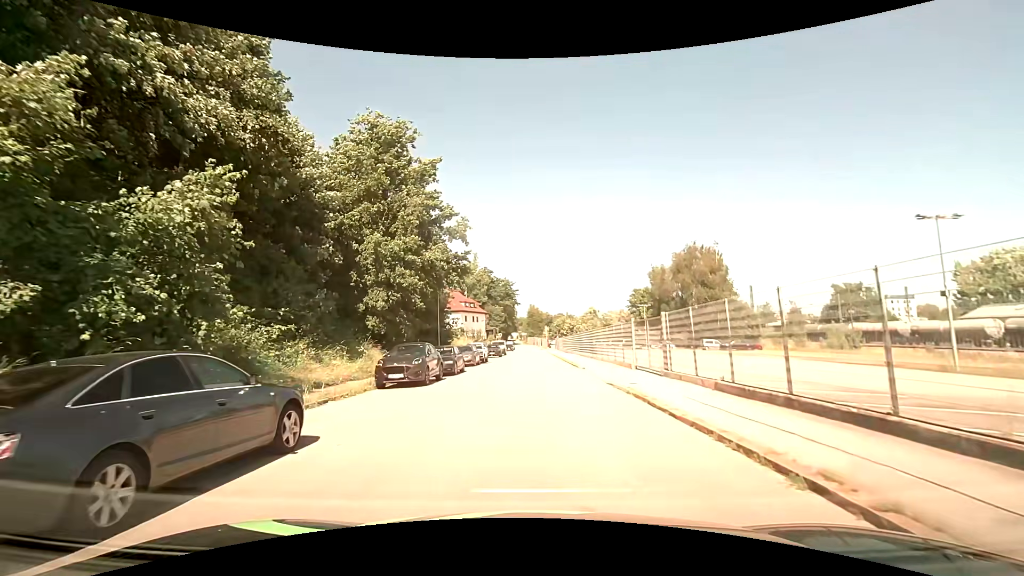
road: residential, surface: asphalt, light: Day
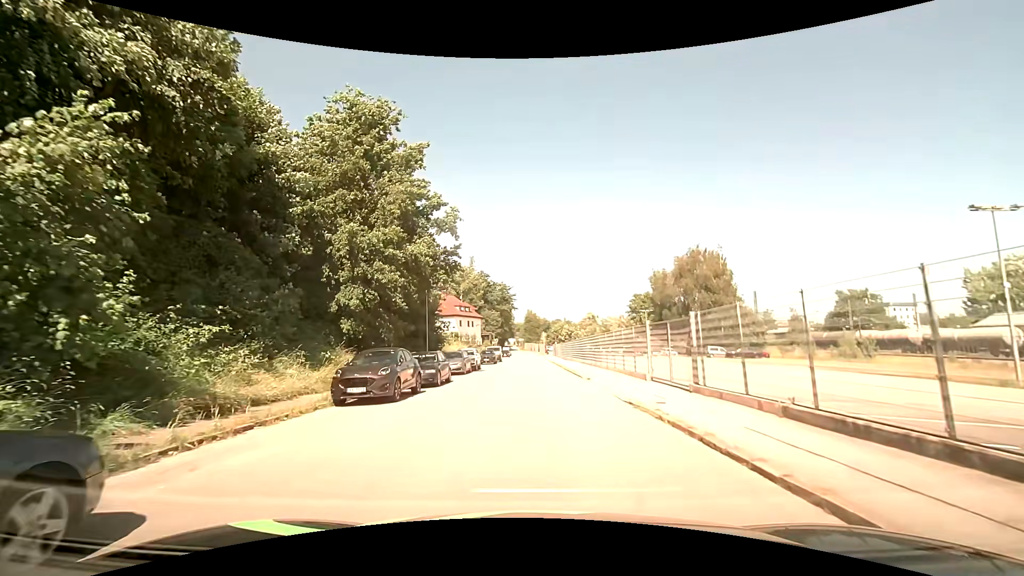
(0.0, +3.5) m; -1°
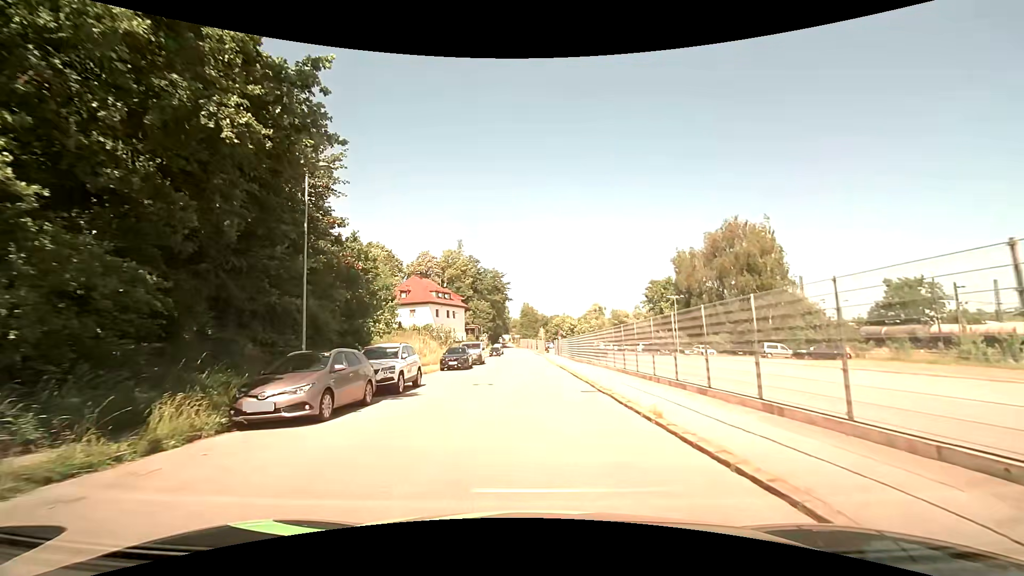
(+0.5, +20.0) m; +1°
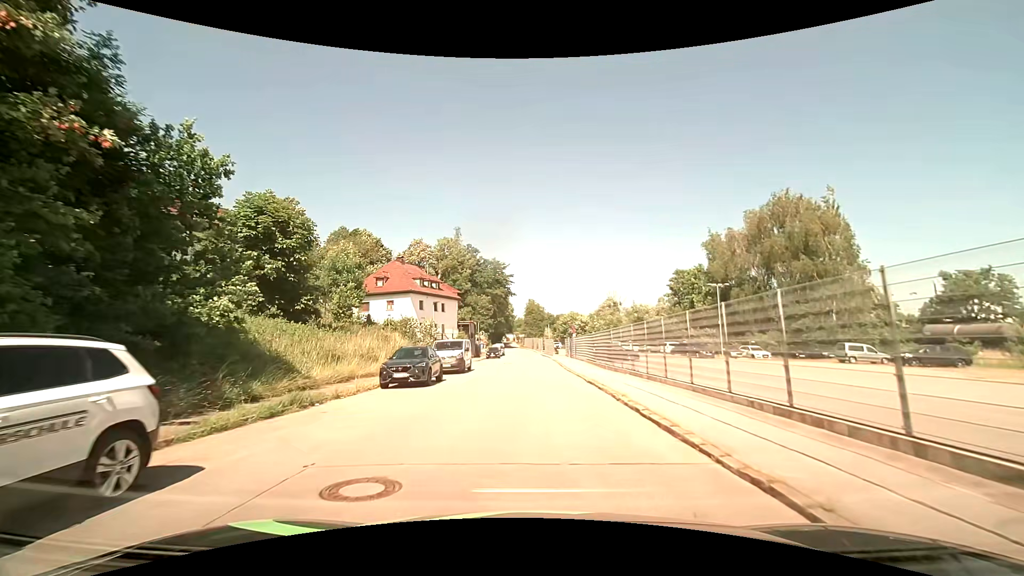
(0.0, +13.7) m; -1°
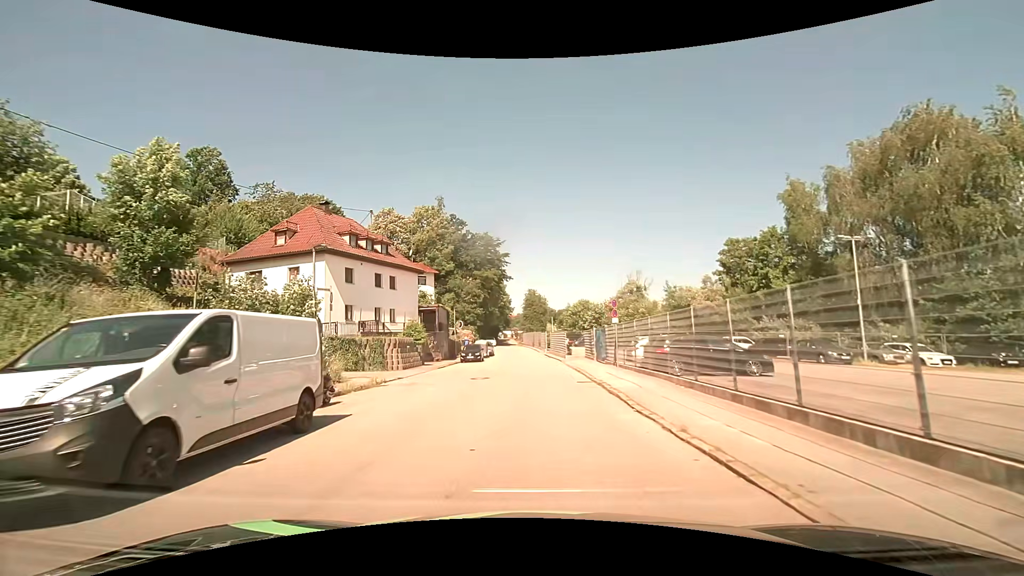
(+0.1, +23.0) m; 0°
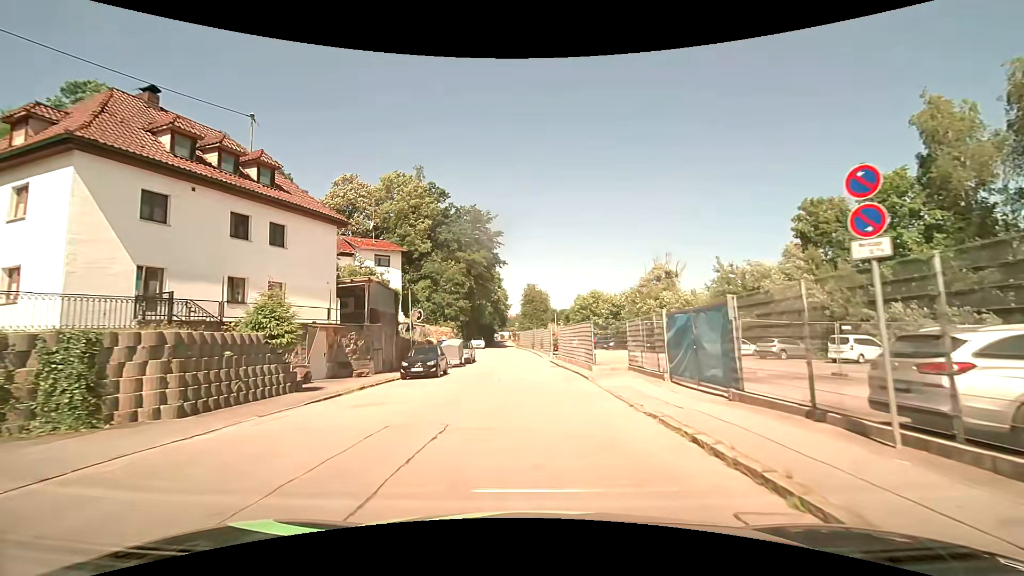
(0.0, +18.2) m; 0°
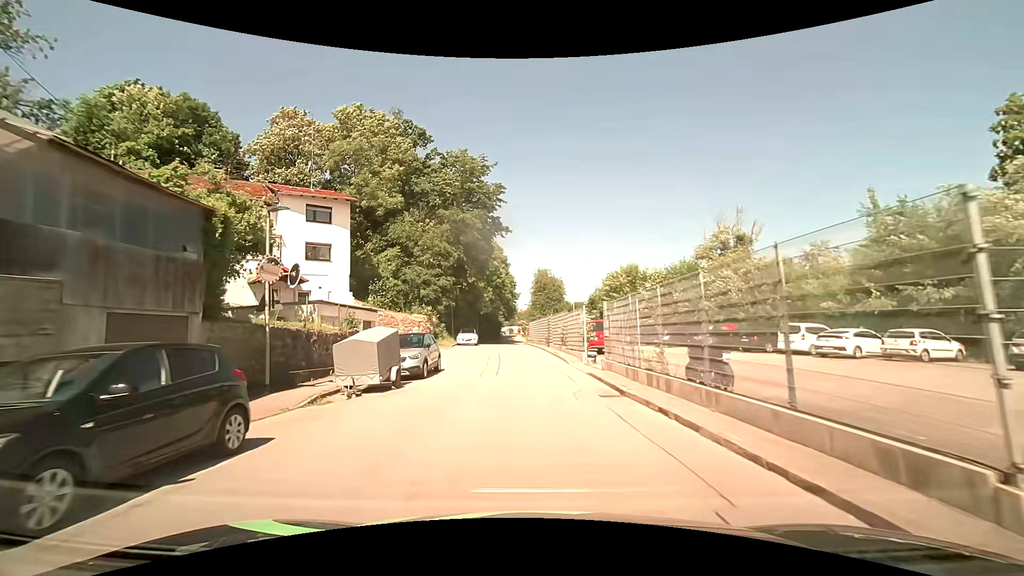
(-0.1, +18.6) m; -1°
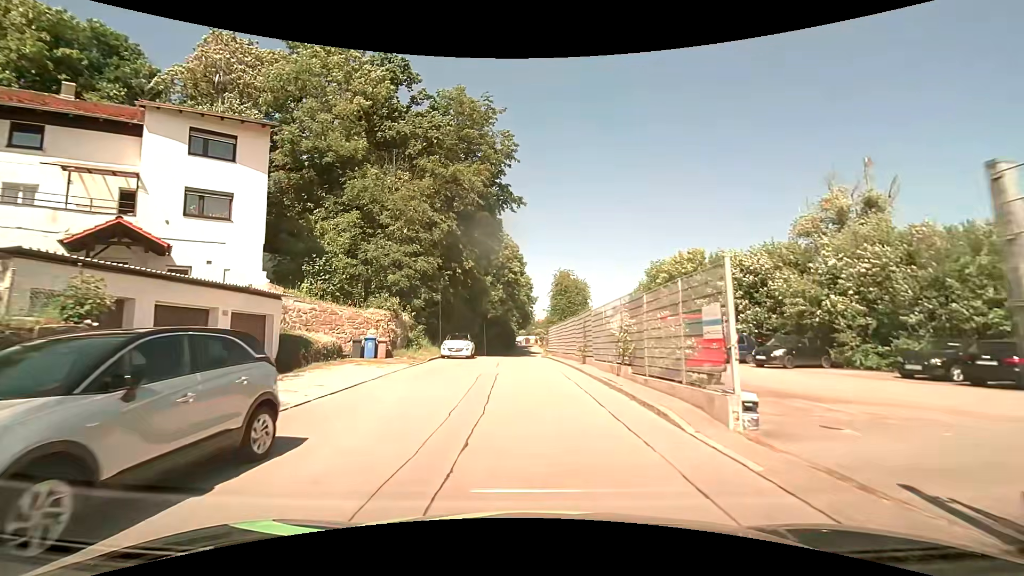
(-0.3, +14.3) m; -3°
(0, +10) (0, +20) (0, +30) (0, +40) (0, +50) (0, +60) (0, +70) (+1, +80) (+1, +90) (+1, +100) m
